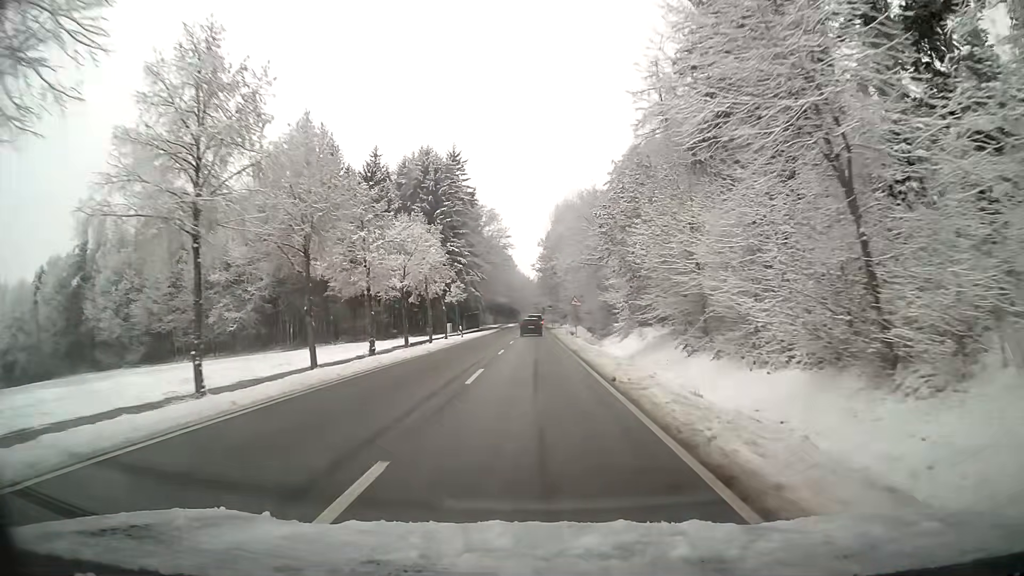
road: tertiary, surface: asphalt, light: Day
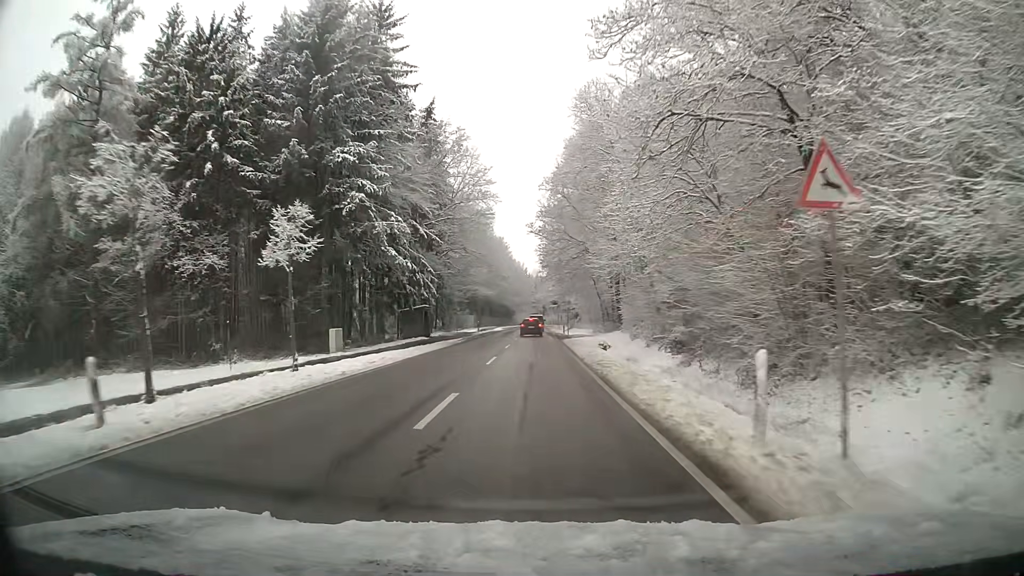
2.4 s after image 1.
(0.0, +42.3) m; 0°
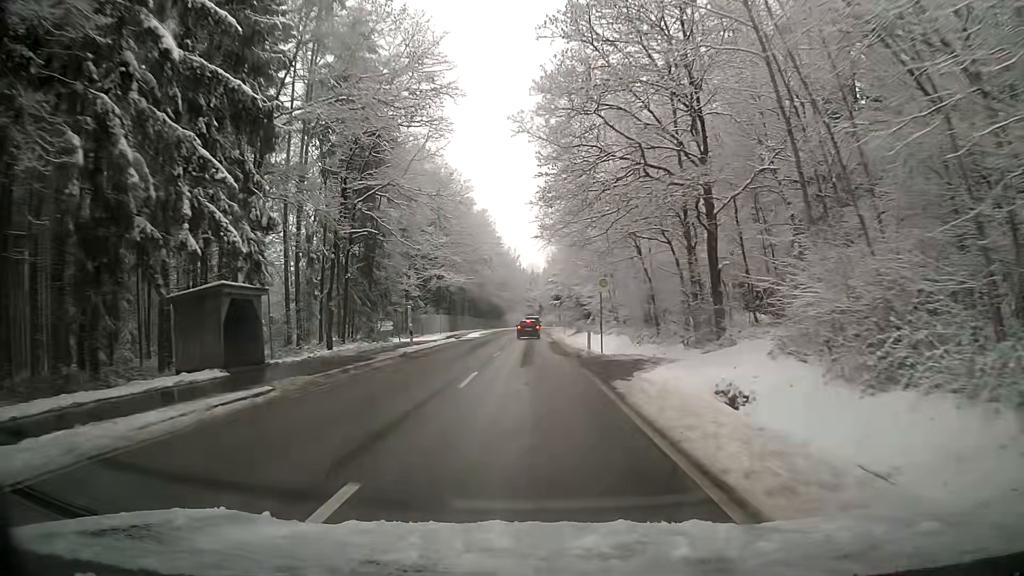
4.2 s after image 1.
(+0.1, +30.7) m; +1°
(0, +10) (0, +20) (0, +30) (0, +40) (0, +50) (0, +60) (0, +70) (0, +80) (0, +90) (0, +100) m
